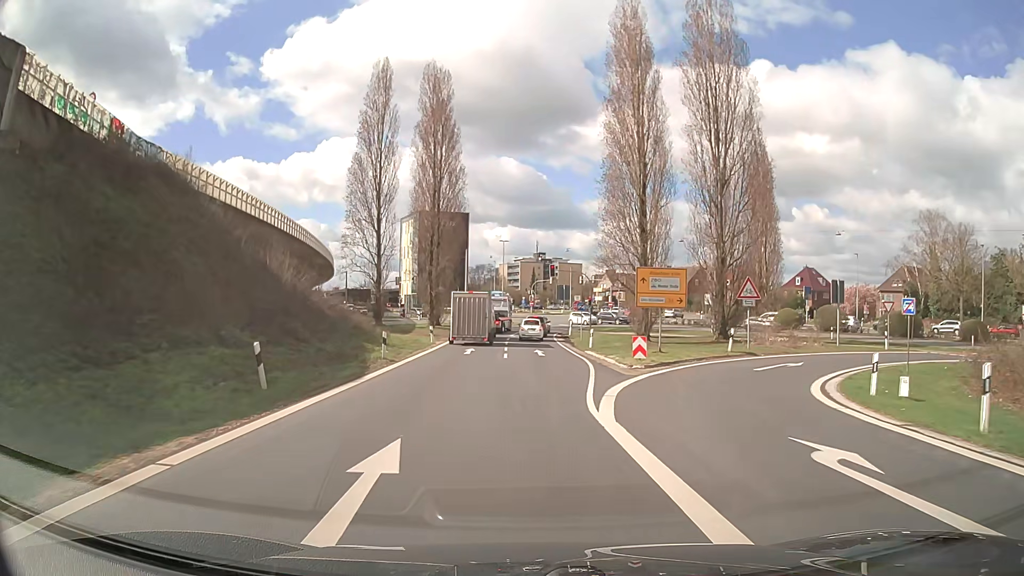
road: trunk_link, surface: asphalt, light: Day
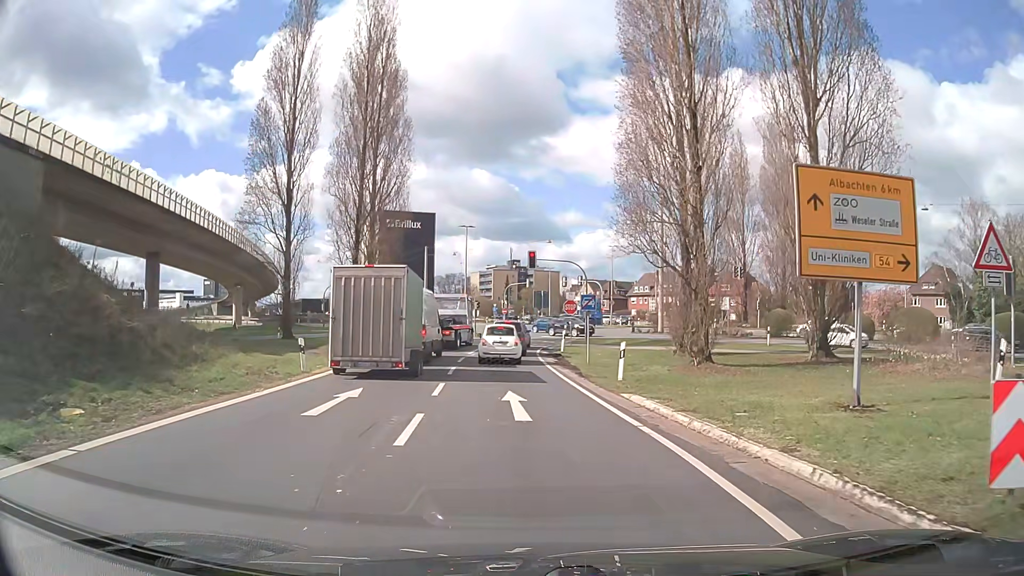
(+0.2, +19.7) m; +2°
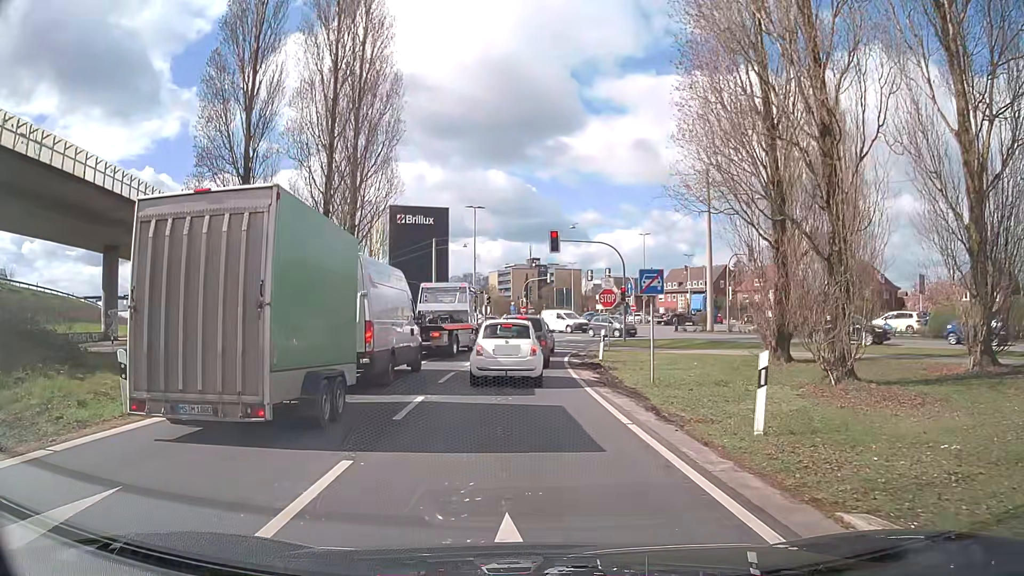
(0.0, +10.2) m; -1°
(0, +10) (0, +20) (0, +30) (+2, +40) (+5, +49) (+10, +58) (+16, +66) (+22, +74) (+27, +83) (+30, +92) m
